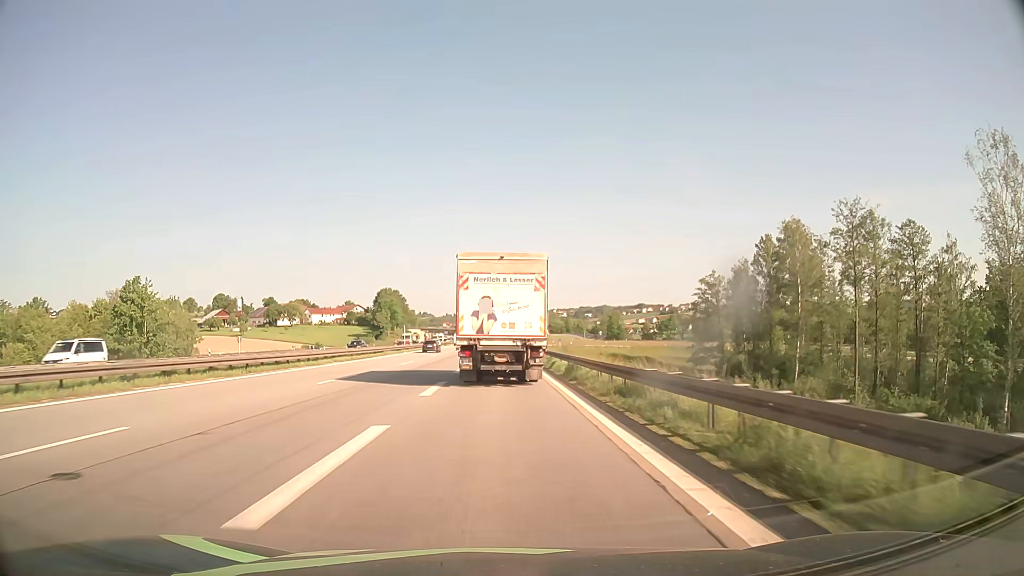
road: motorway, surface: asphalt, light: Day
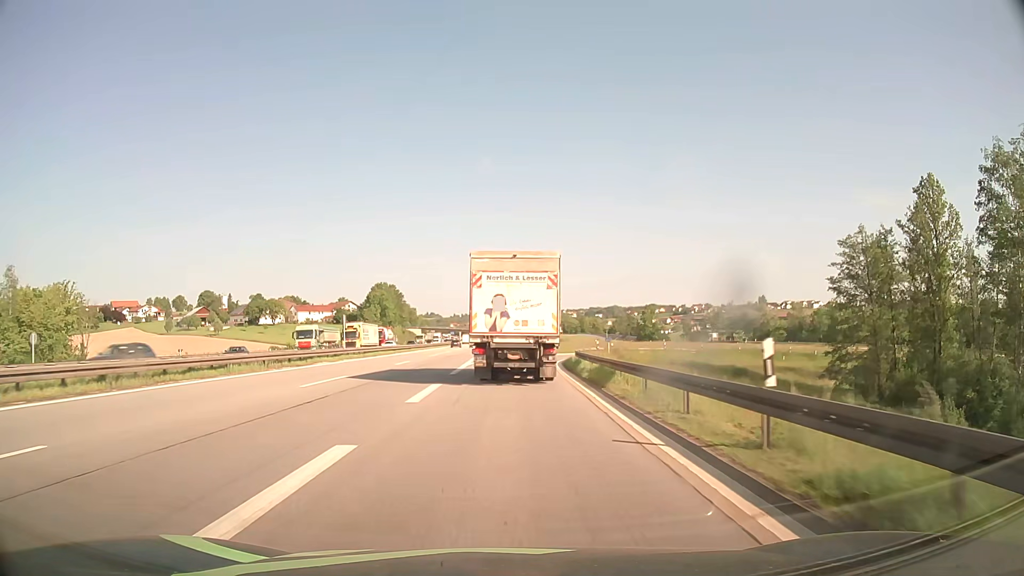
(-0.3, +38.0) m; -1°
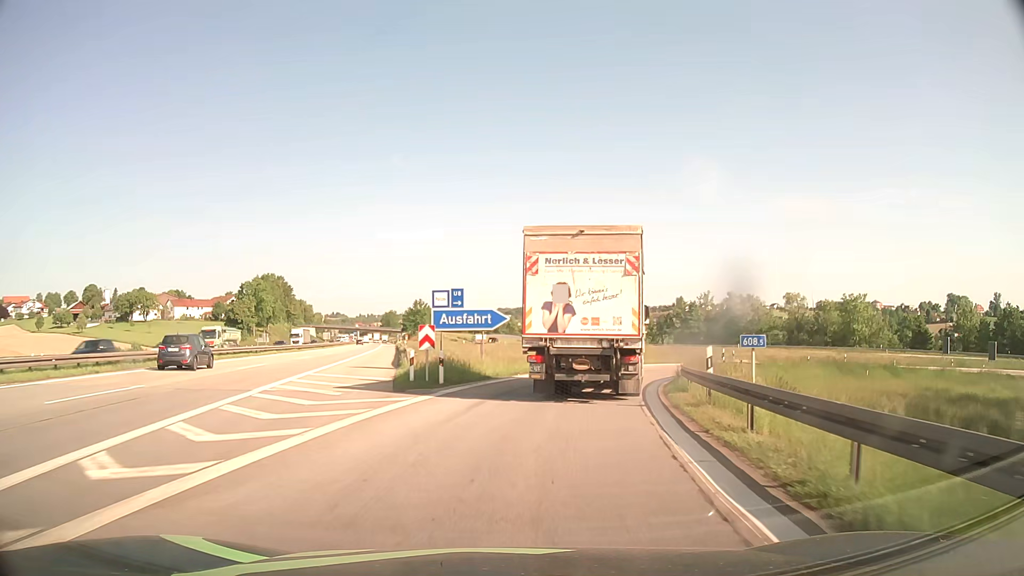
(+1.4, +42.4) m; +8°
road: motorway_link
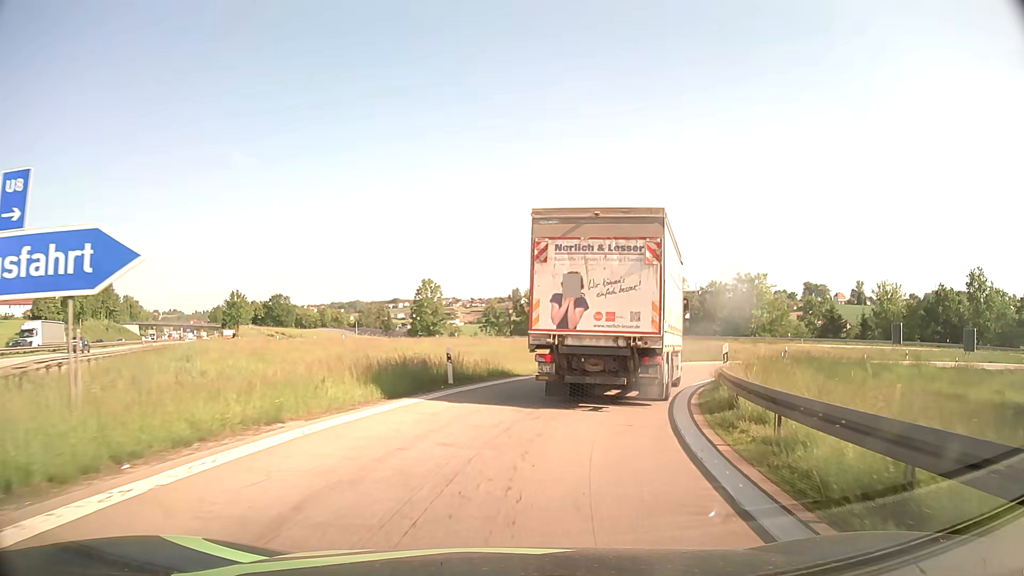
(+2.4, +21.4) m; +14°
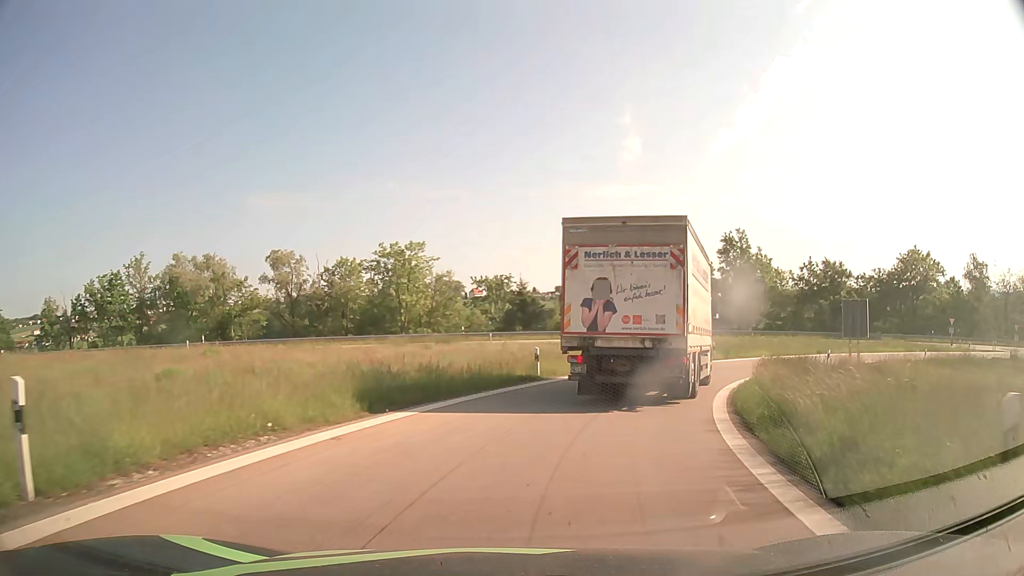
(+8.2, +30.2) m; +32°
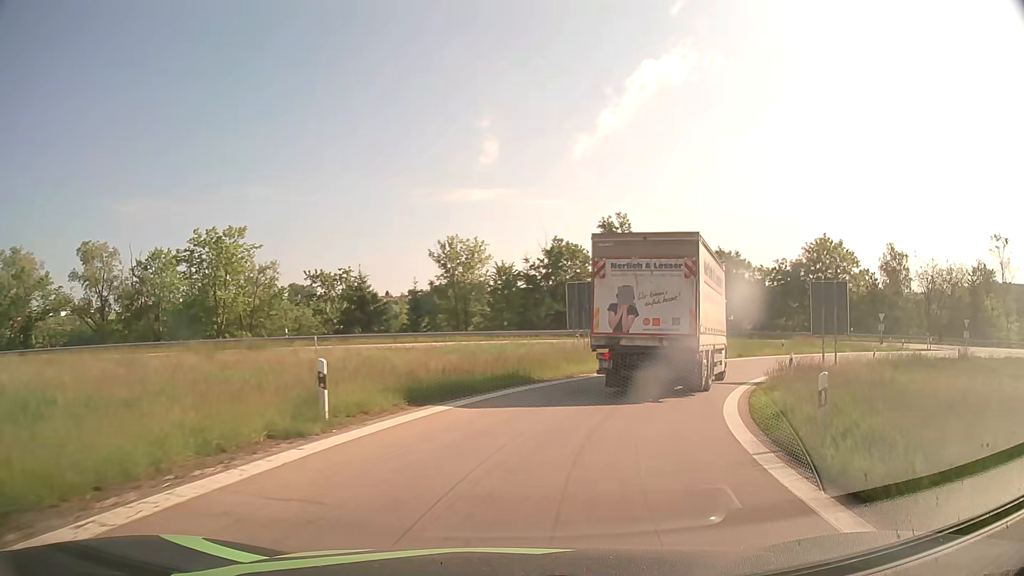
(+1.2, +11.8) m; +12°
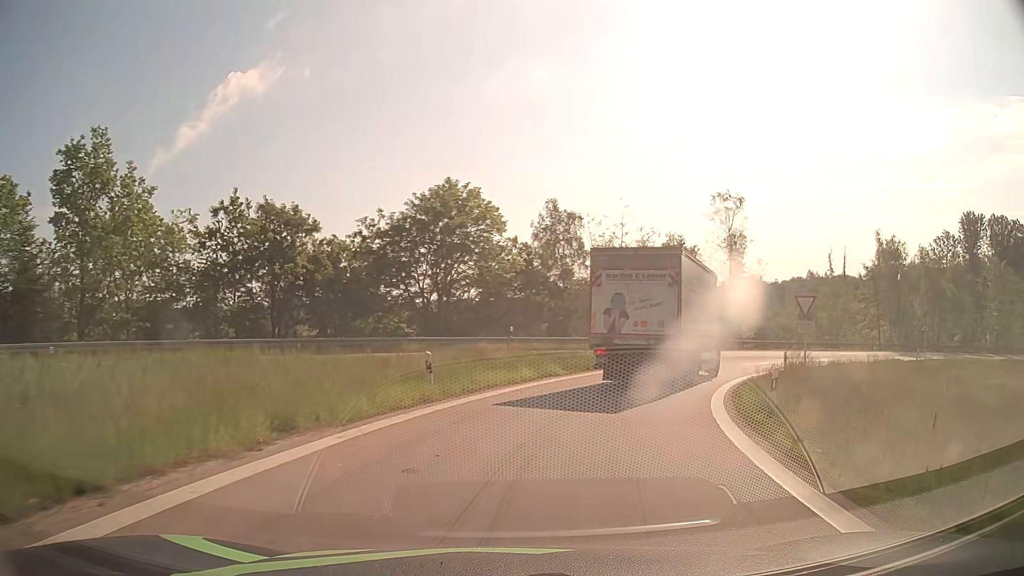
(+10.0, +30.5) m; +37°
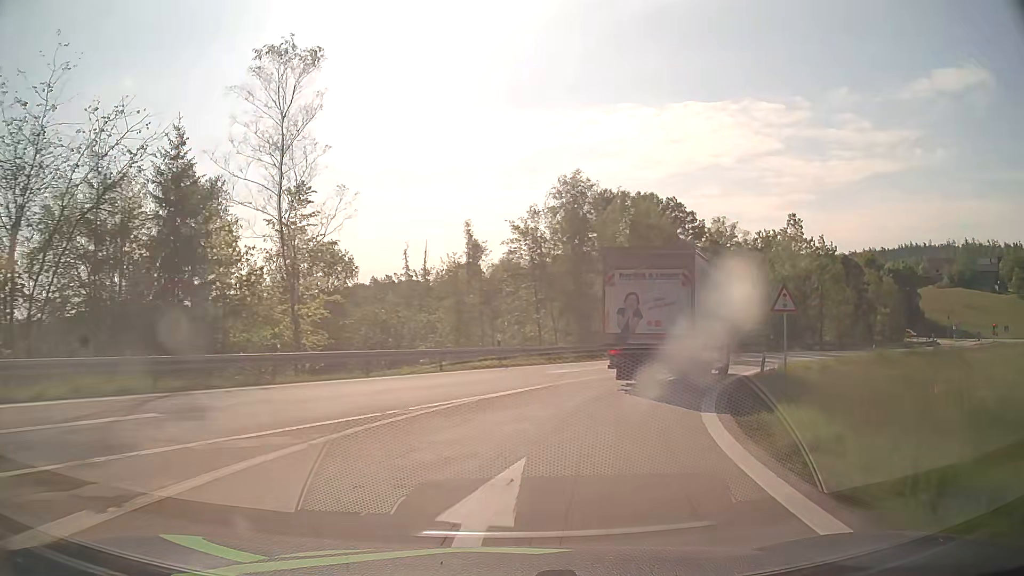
(+10.6, +32.3) m; +37°
(+1, +10) (+4, +20) (+8, +28) (+15, +36) (+22, +43) (+29, +50) (+37, +56) (+46, +61) (+54, +66) (+63, +71) m
